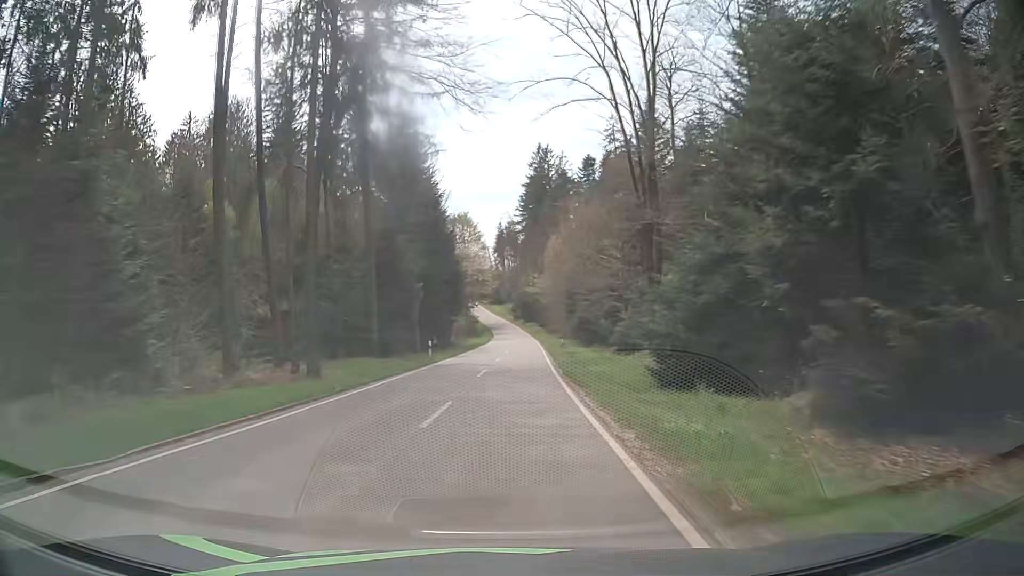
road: tertiary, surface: asphalt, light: Day
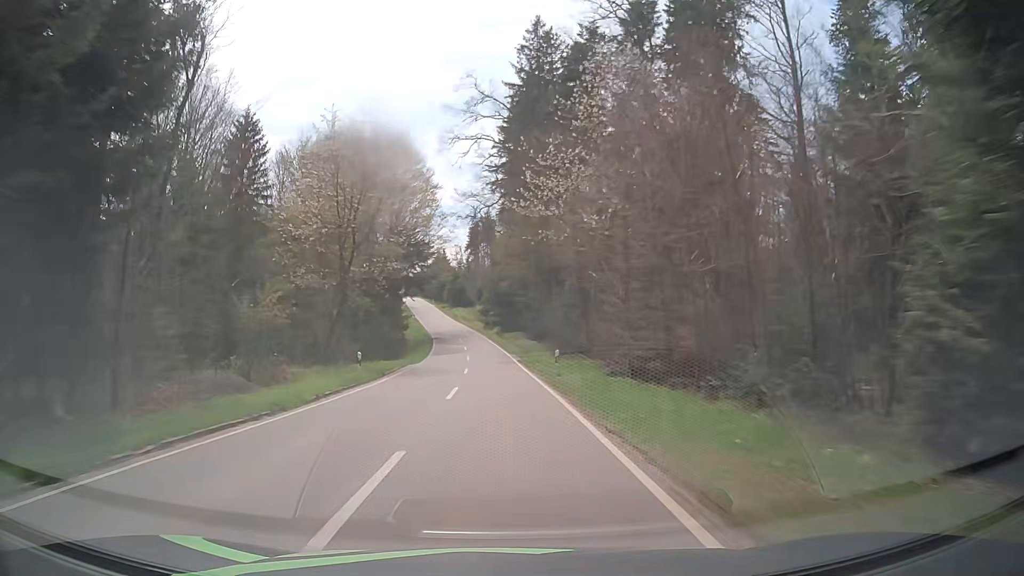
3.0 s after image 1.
(+2.4, +66.2) m; +3°
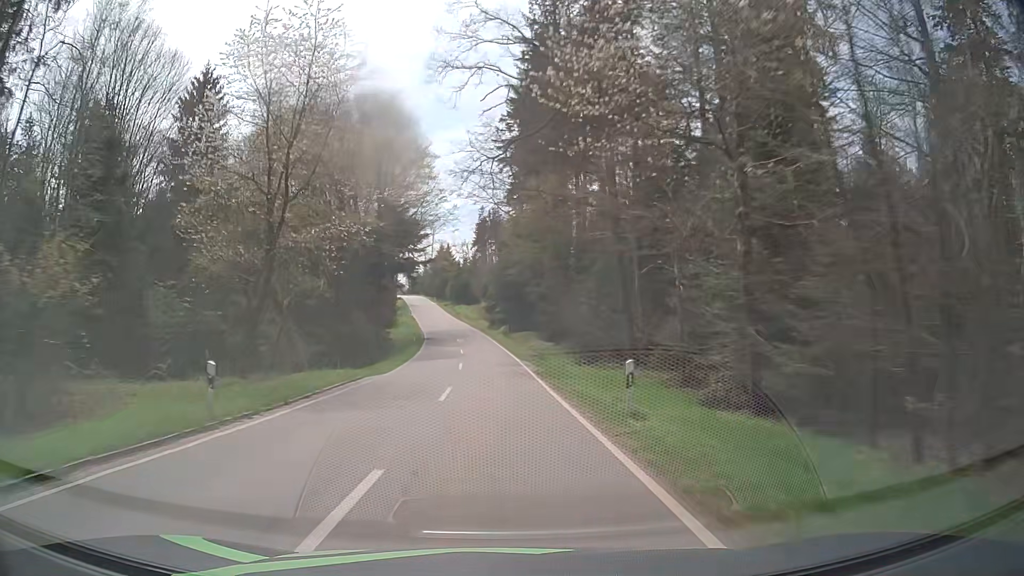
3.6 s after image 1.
(-0.1, +13.4) m; -1°
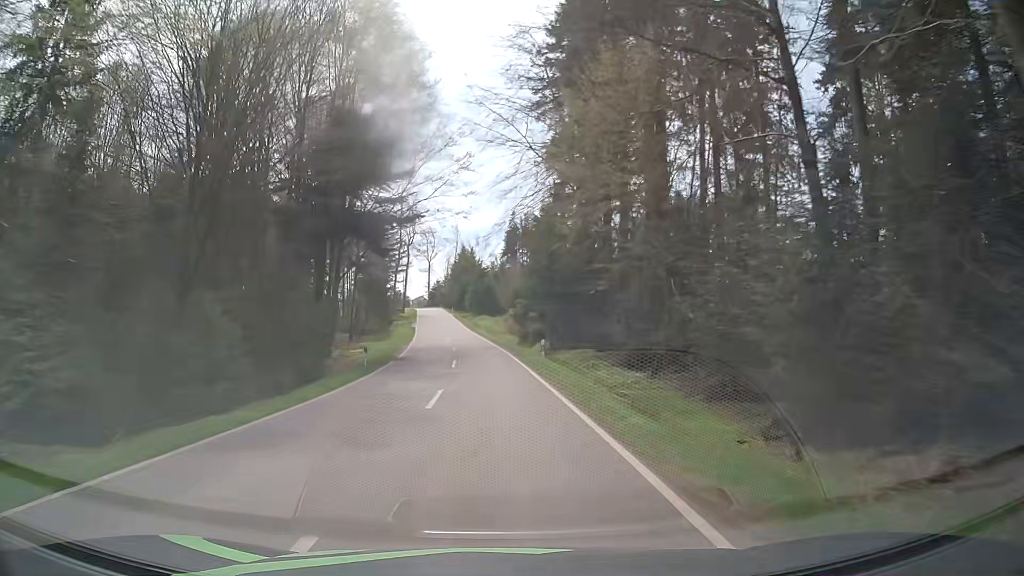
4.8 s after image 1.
(-0.6, +26.7) m; -2°
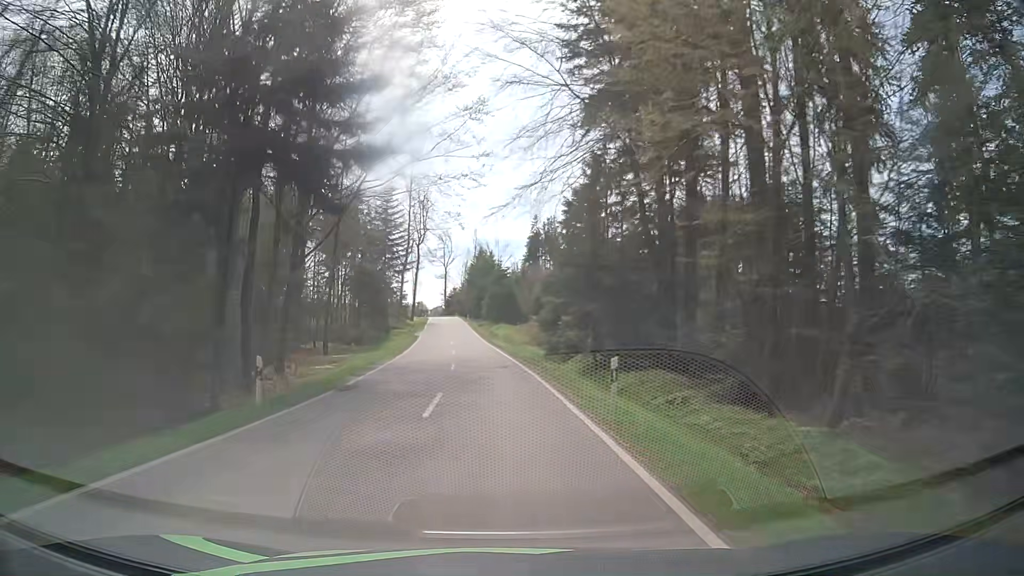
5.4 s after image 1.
(-0.2, +13.2) m; -2°
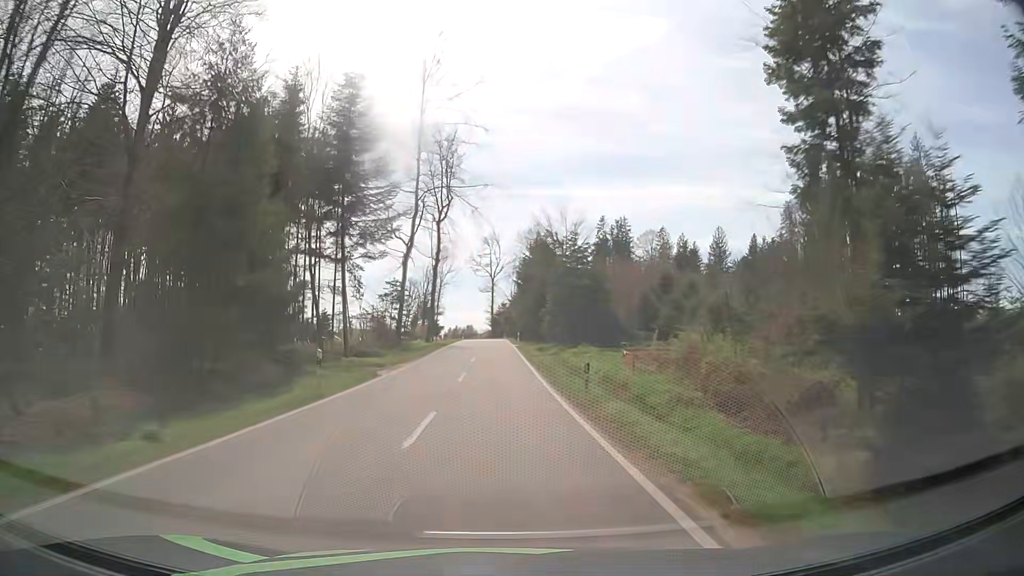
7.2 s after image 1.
(-1.8, +38.6) m; -4°
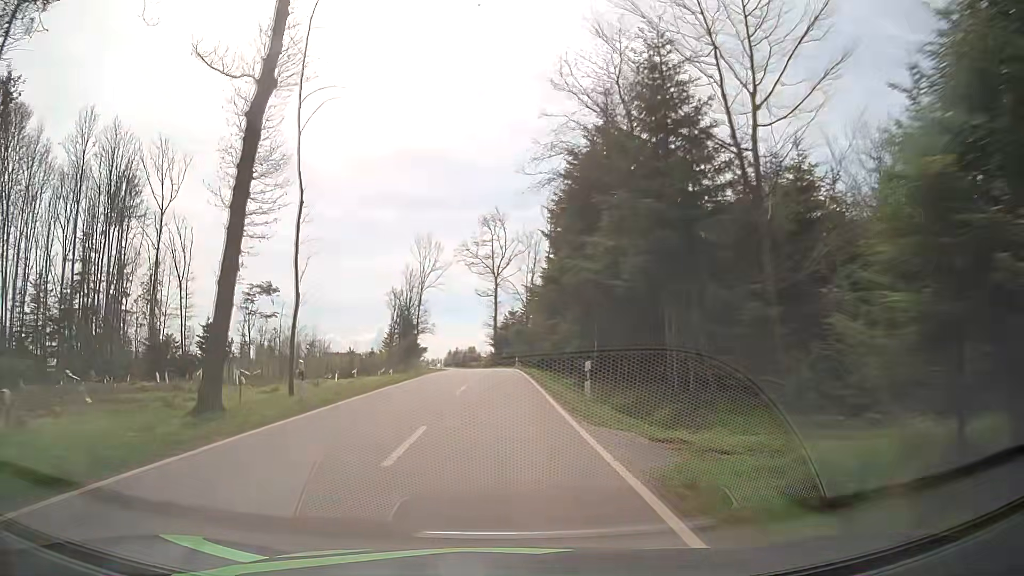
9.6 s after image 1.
(-0.8, +49.0) m; -1°
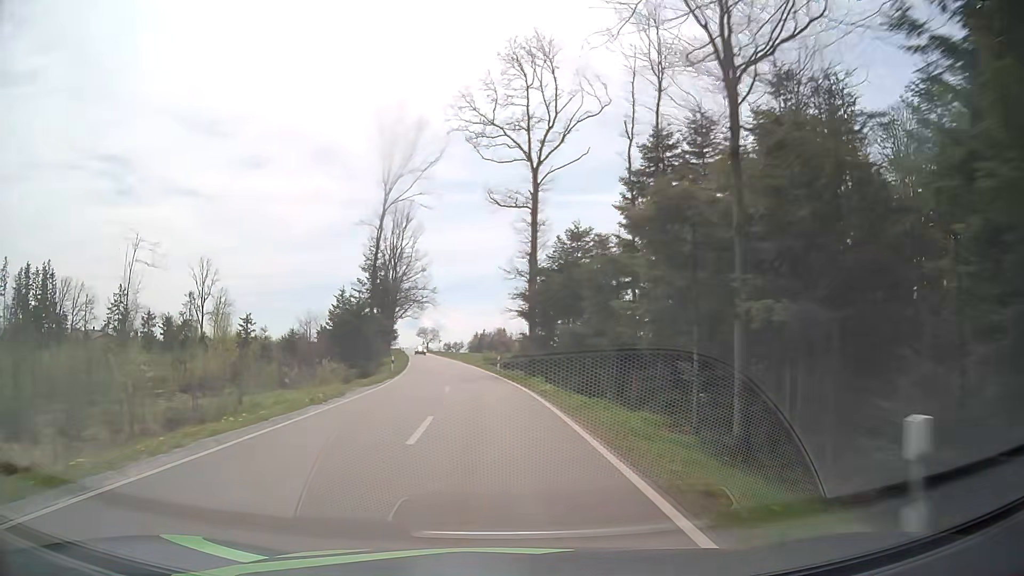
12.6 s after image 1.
(-1.0, +58.1) m; -3°
(0, +10) (-1, +20) (-1, +30) (-2, +40) (-3, +50) (-4, +60) (-6, +70) (-7, +80) (-9, +89) (-10, +99) m
